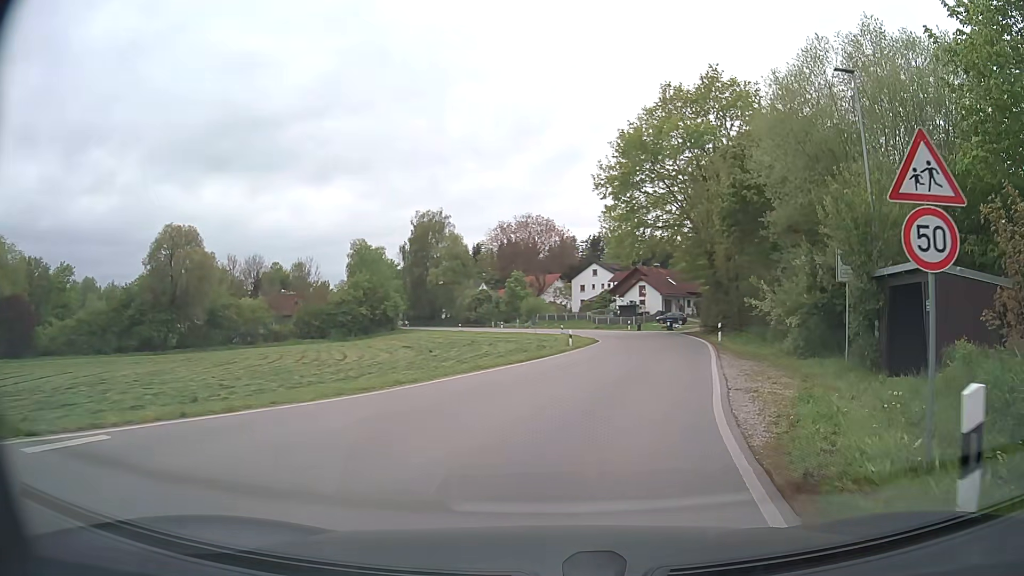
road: secondary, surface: asphalt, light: Day
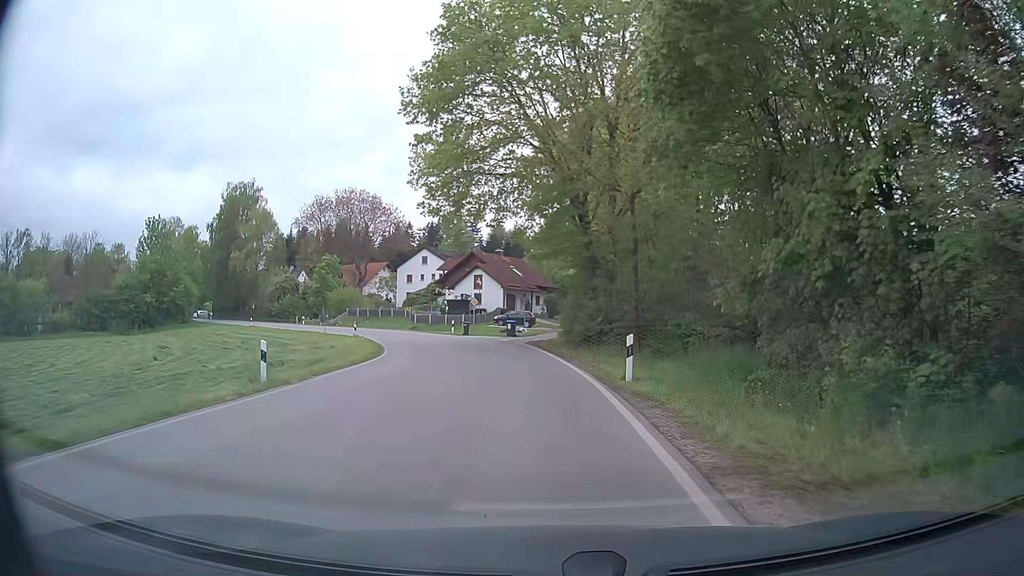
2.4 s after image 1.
(+3.5, +21.0) m; +12°
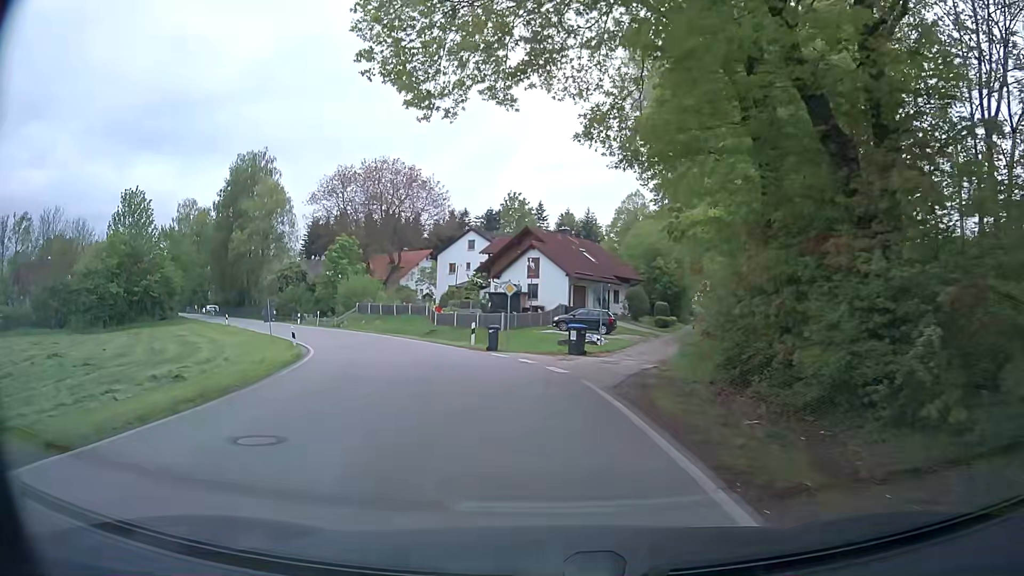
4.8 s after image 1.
(-0.7, +21.5) m; -6°
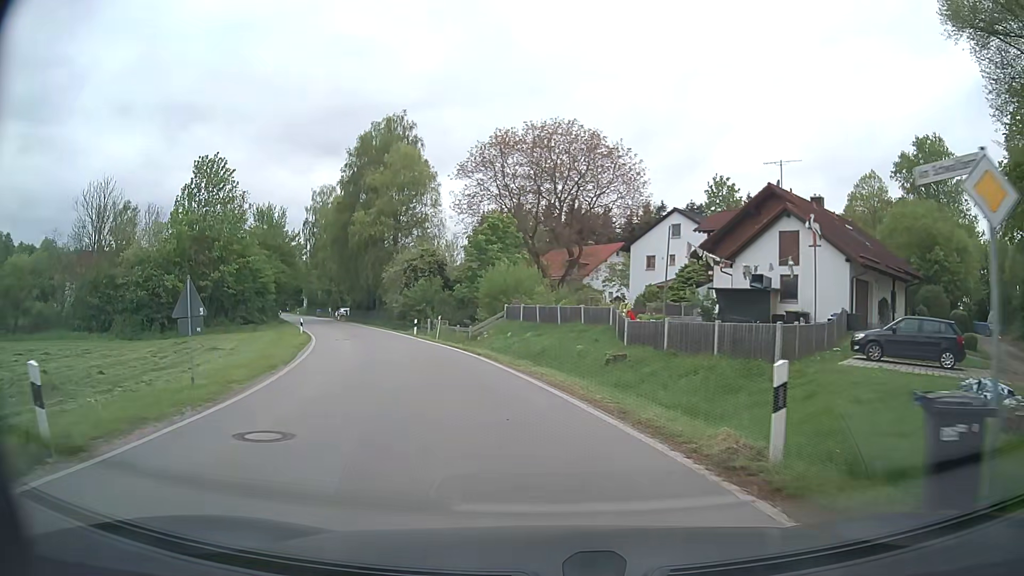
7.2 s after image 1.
(-2.8, +20.9) m; -16°
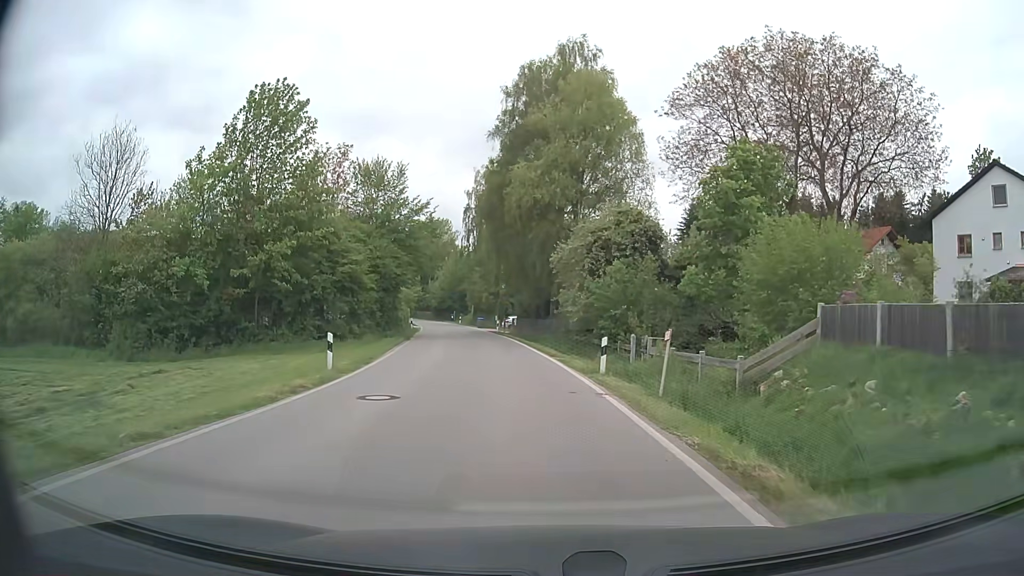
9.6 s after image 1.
(-3.8, +23.1) m; -16°
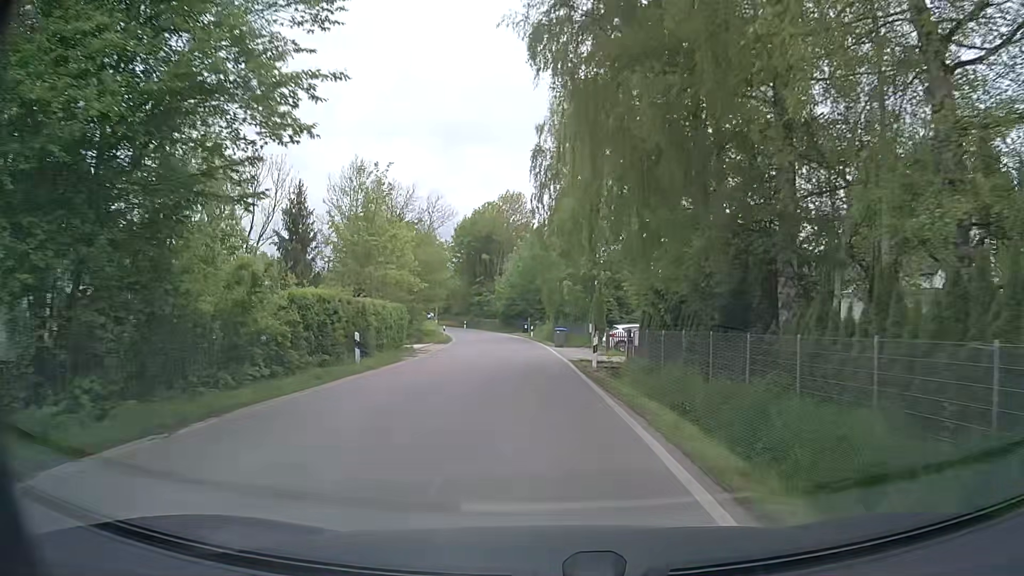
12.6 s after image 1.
(-2.4, +34.2) m; -8°
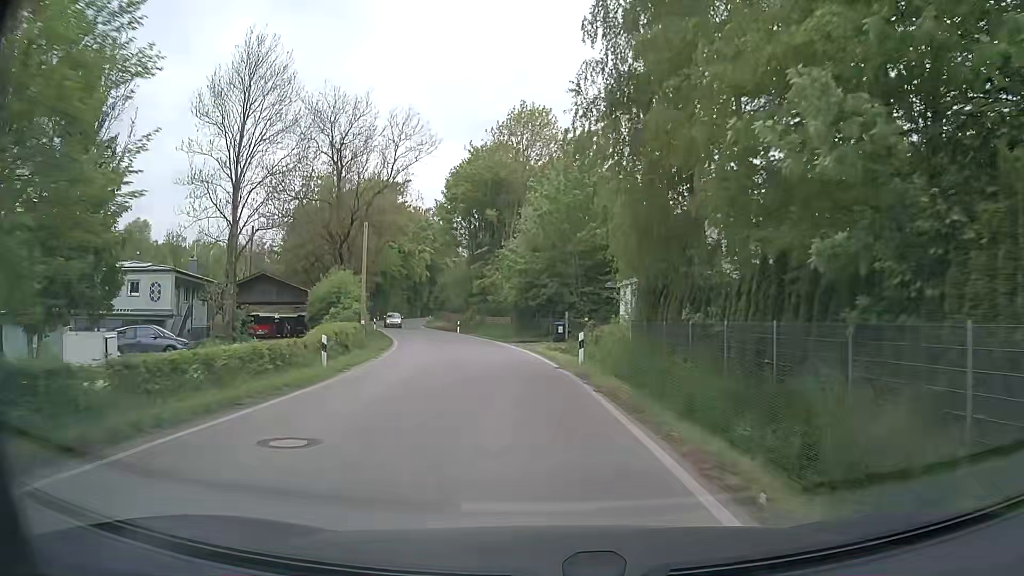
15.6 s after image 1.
(-1.1, +36.3) m; -3°
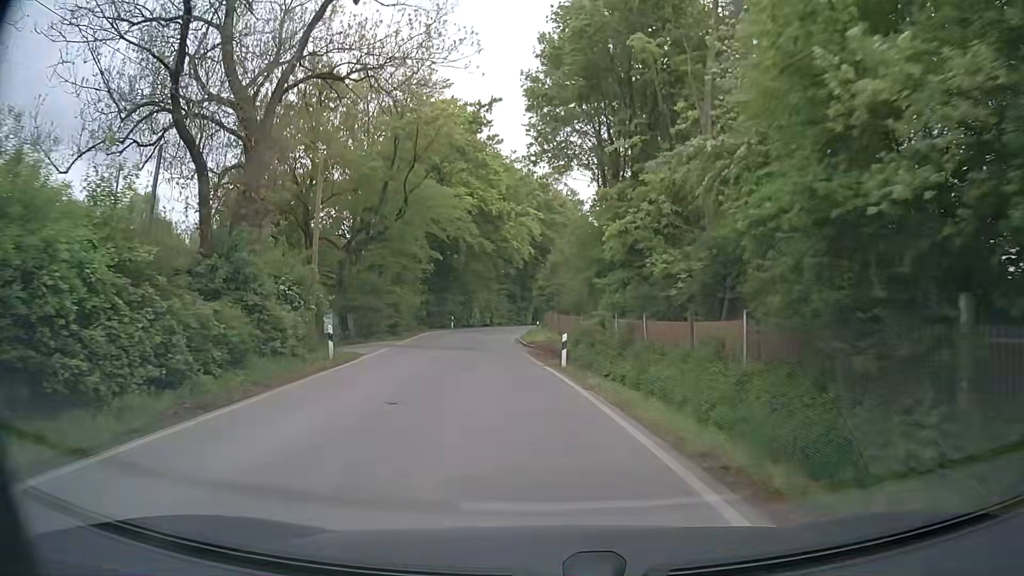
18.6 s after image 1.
(-3.2, +34.9) m; -12°
(0, +10) (-1, +20) (-2, +30) (-3, +40) (-3, +50) (-2, +60) (+1, +69) (+5, +78) (+10, +87) (+14, +96) m
